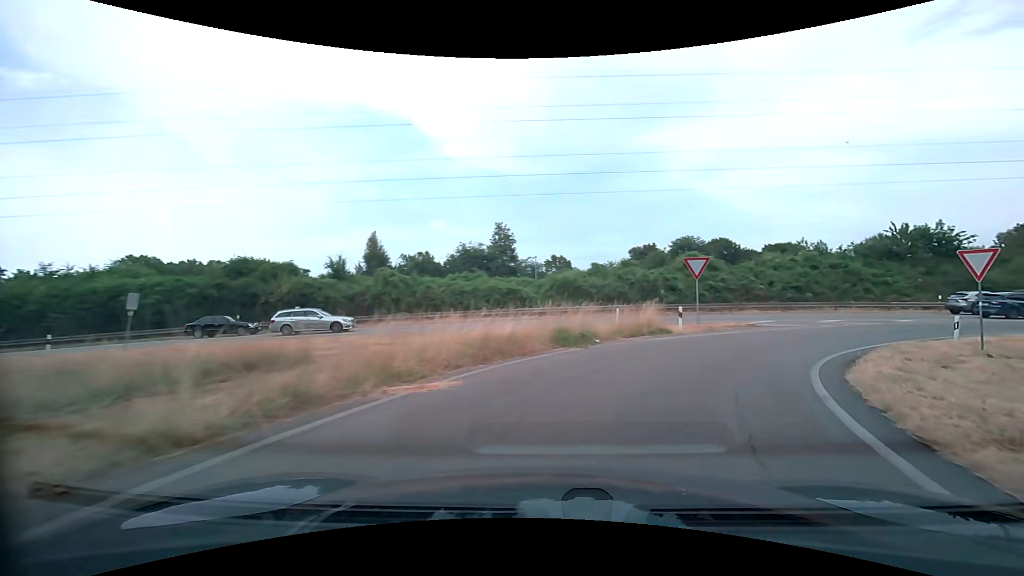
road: trunk_link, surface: asphalt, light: Day
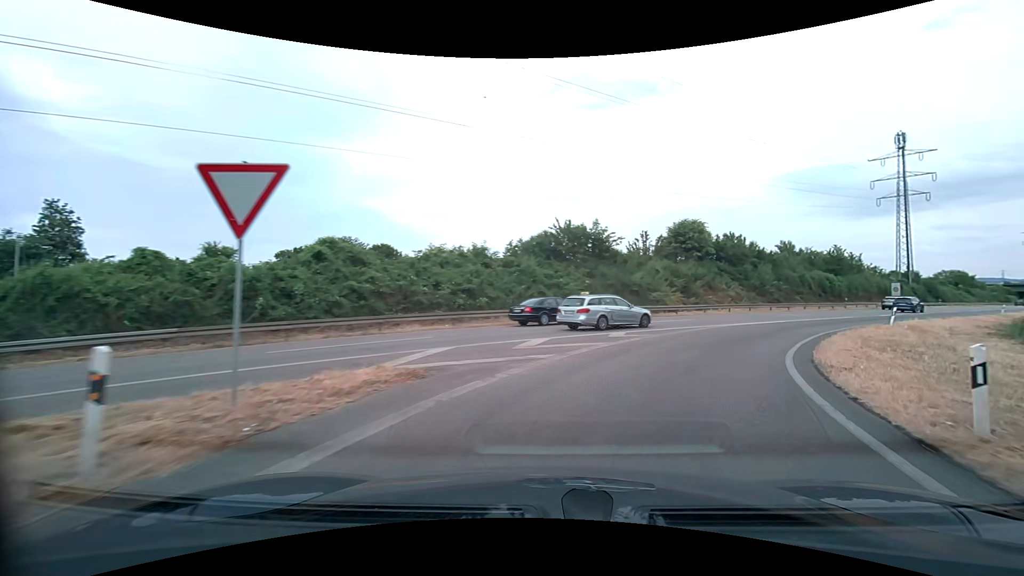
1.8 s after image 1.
(+5.4, +16.3) m; +37°
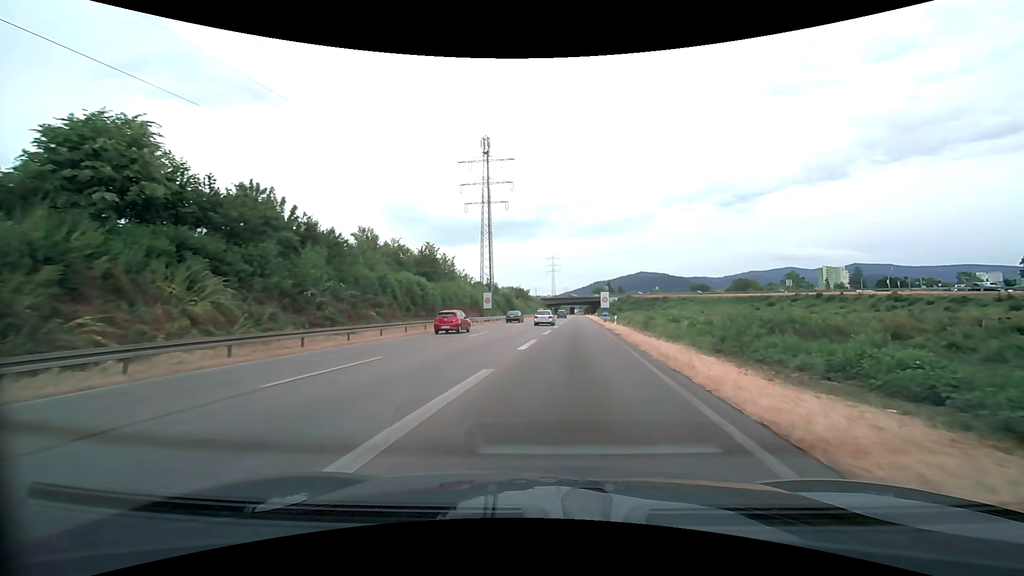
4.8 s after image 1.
(+14.5, +30.0) m; +45°
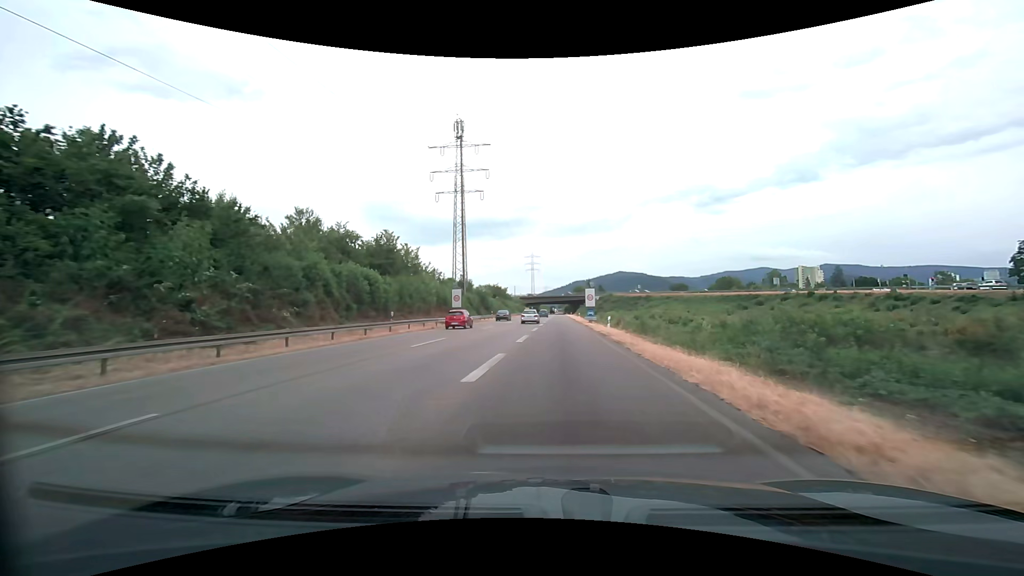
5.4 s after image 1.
(+0.3, +8.1) m; +3°
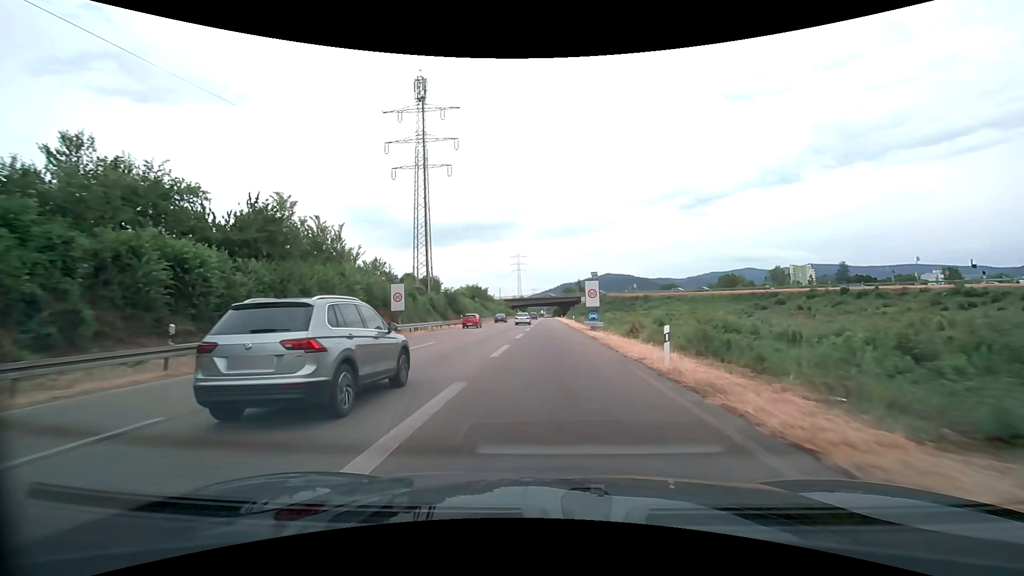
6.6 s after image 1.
(+0.7, +18.1) m; +3°
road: trunk
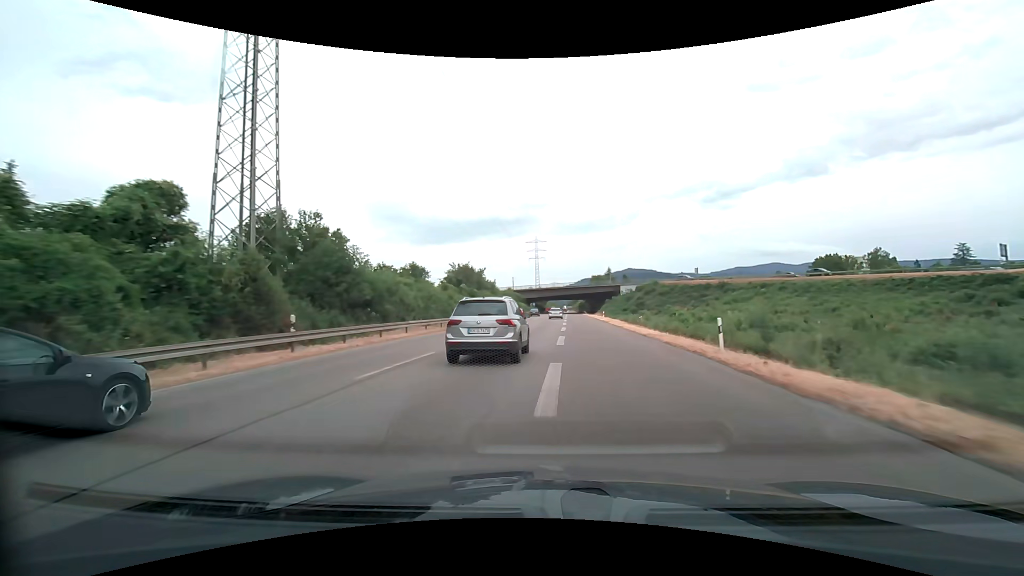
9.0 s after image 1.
(-1.1, +46.4) m; -2°
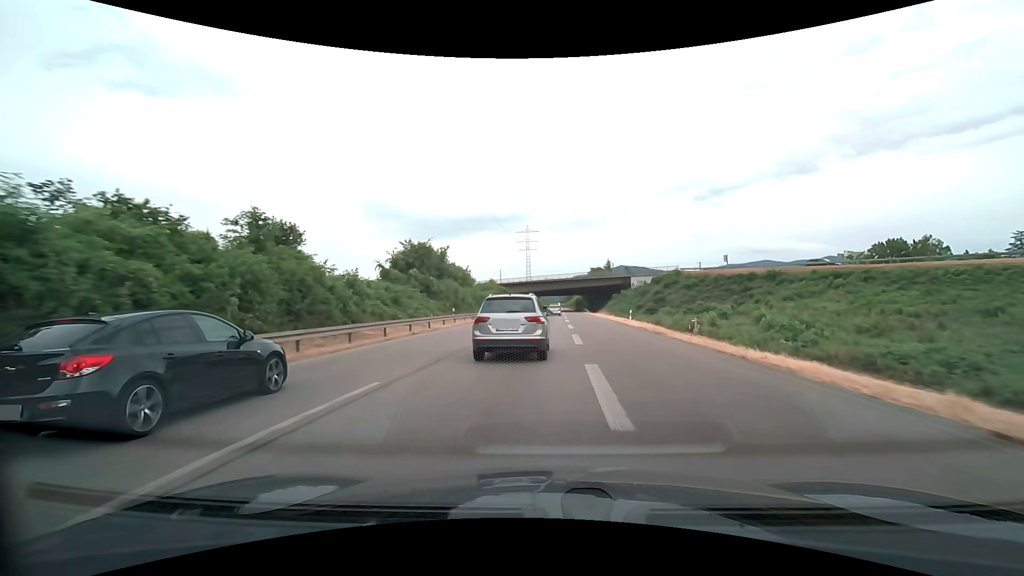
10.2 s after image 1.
(+0.1, +24.7) m; +1°
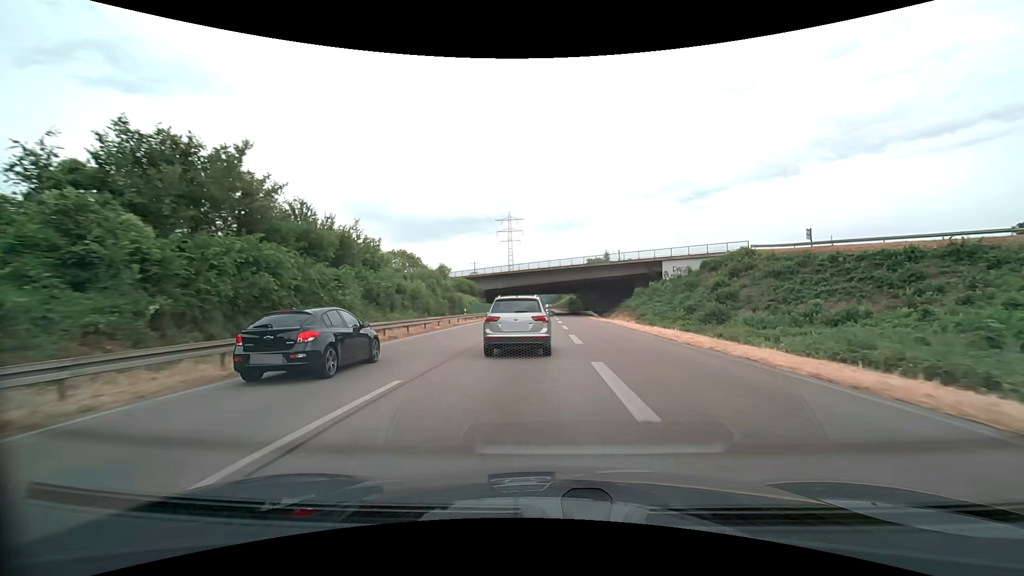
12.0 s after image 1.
(+0.5, +35.6) m; +2°
(0, +10) (0, +20) (0, +30) (0, +40) (0, +50) (0, +60) (0, +70) (0, +80) (0, +90) (0, +100) m
